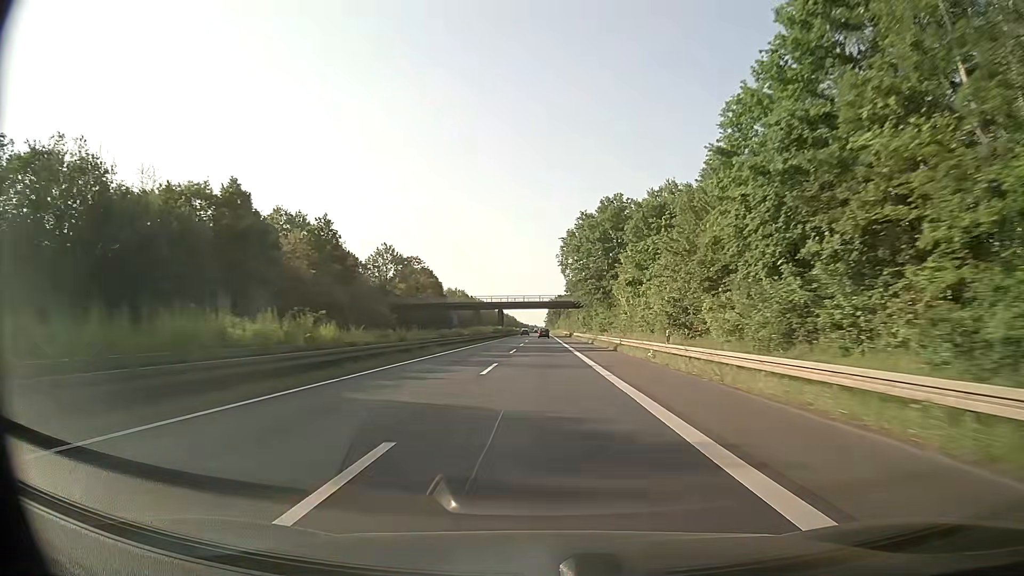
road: trunk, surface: asphalt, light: Day
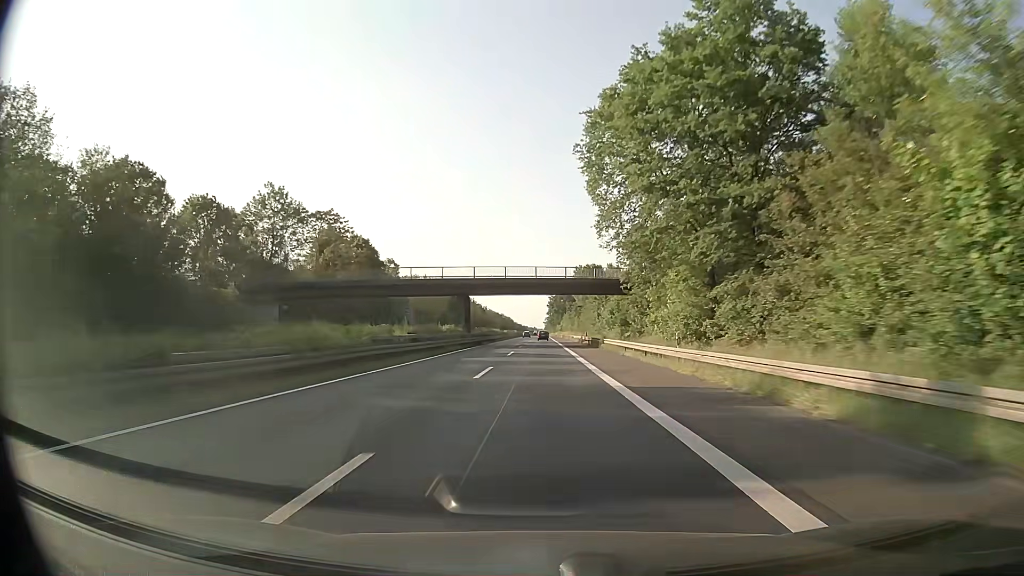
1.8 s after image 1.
(+0.1, +54.8) m; 0°
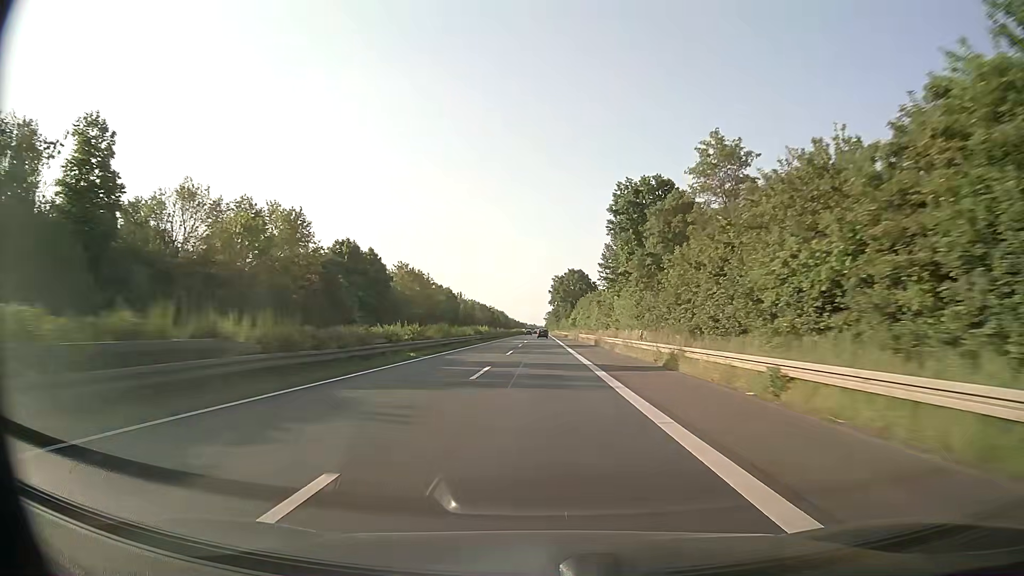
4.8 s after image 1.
(-0.1, +91.1) m; 0°
(0, +10) (0, +20) (0, +30) (0, +40) (0, +50) (0, +60) (0, +70) (0, +80) (0, +90) (0, +100) m
